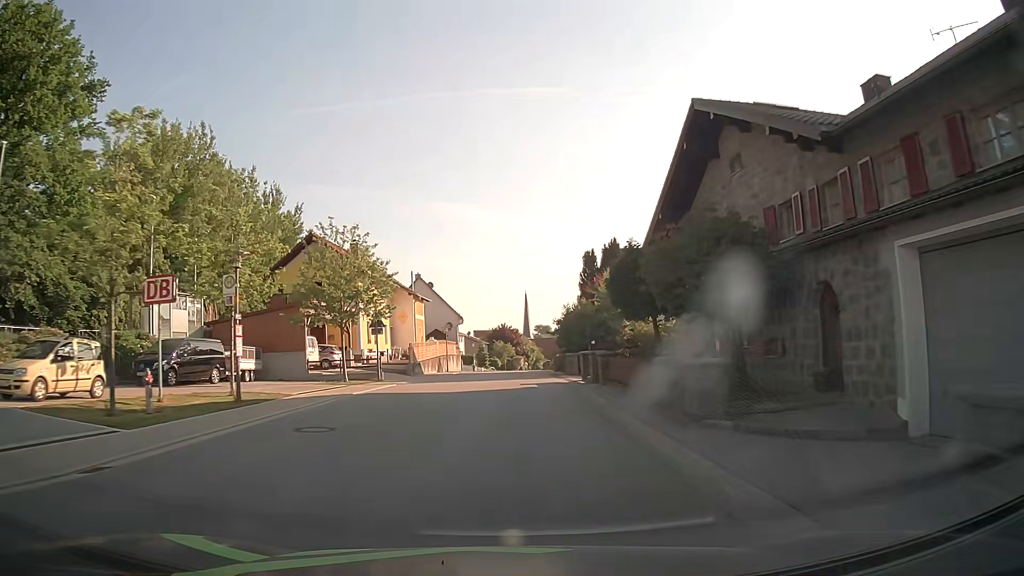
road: tertiary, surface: asphalt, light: Day
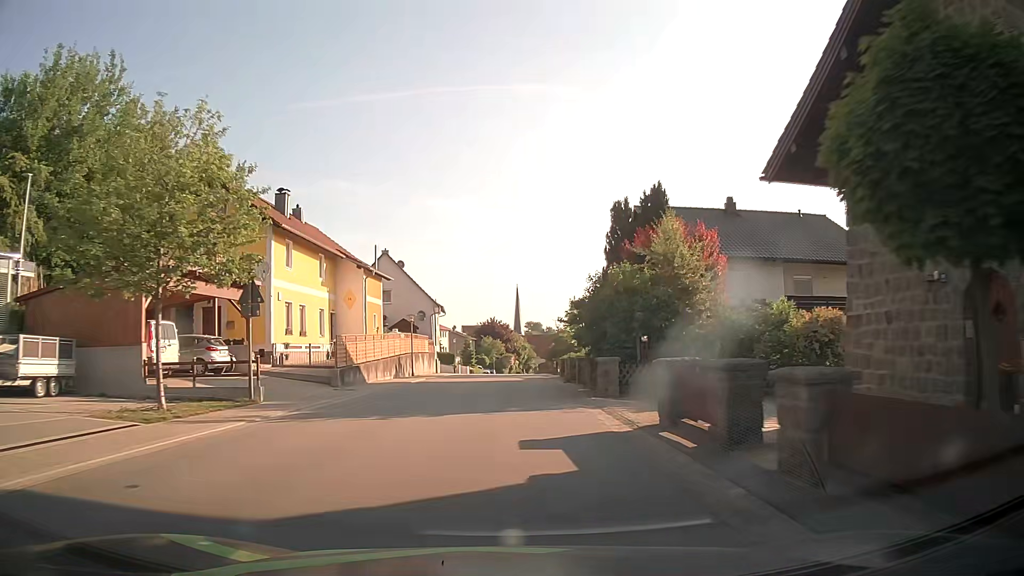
(+0.1, +15.6) m; +1°
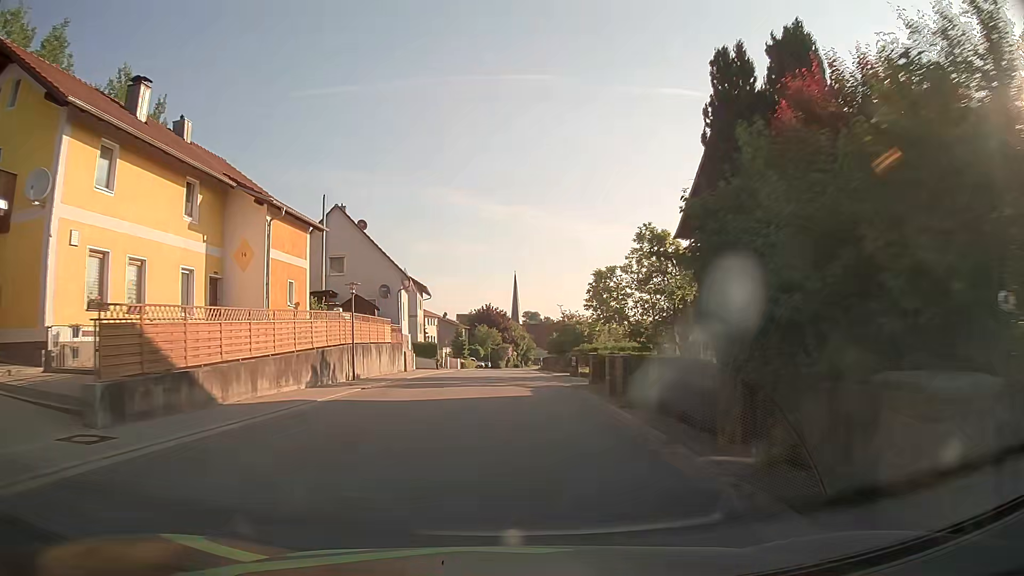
(+0.1, +15.6) m; +1°
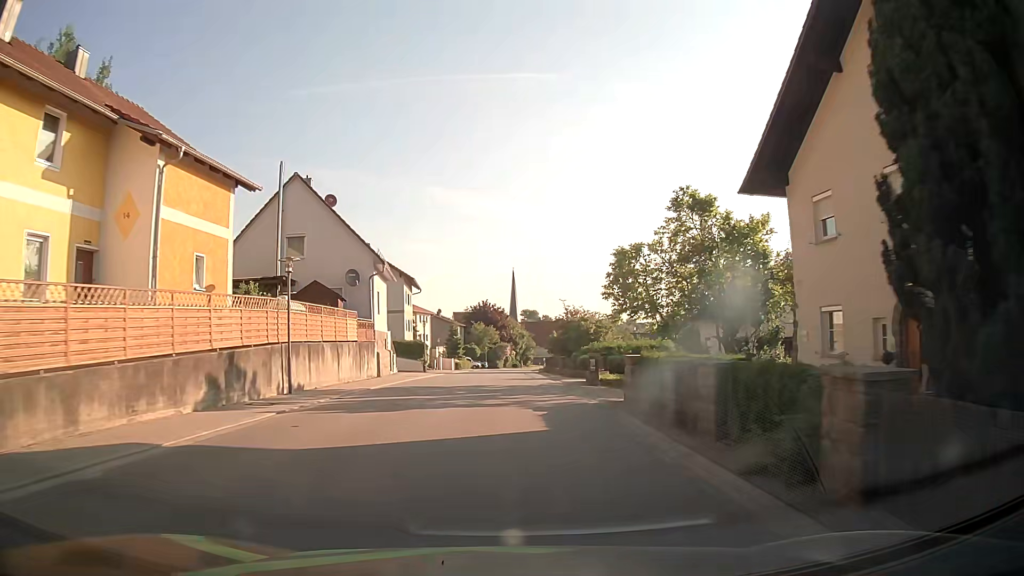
(0.0, +7.8) m; 0°
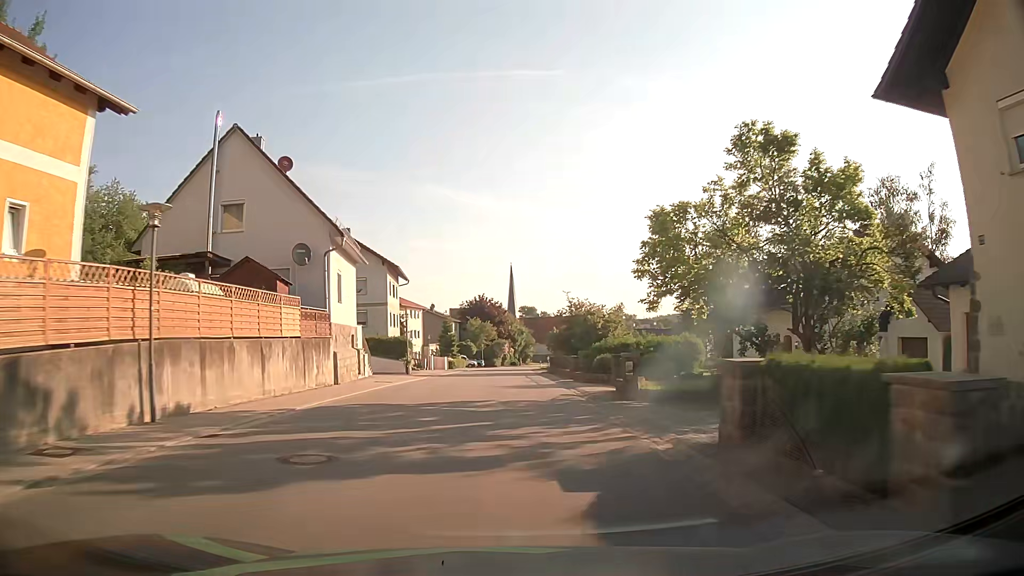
(+0.1, +7.8) m; +1°
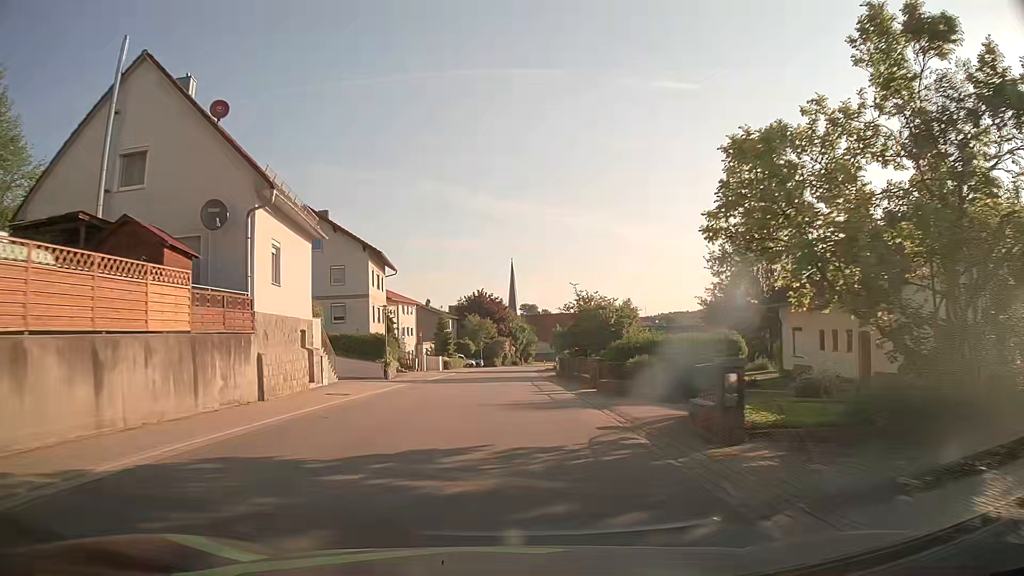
(0.0, +7.8) m; 0°
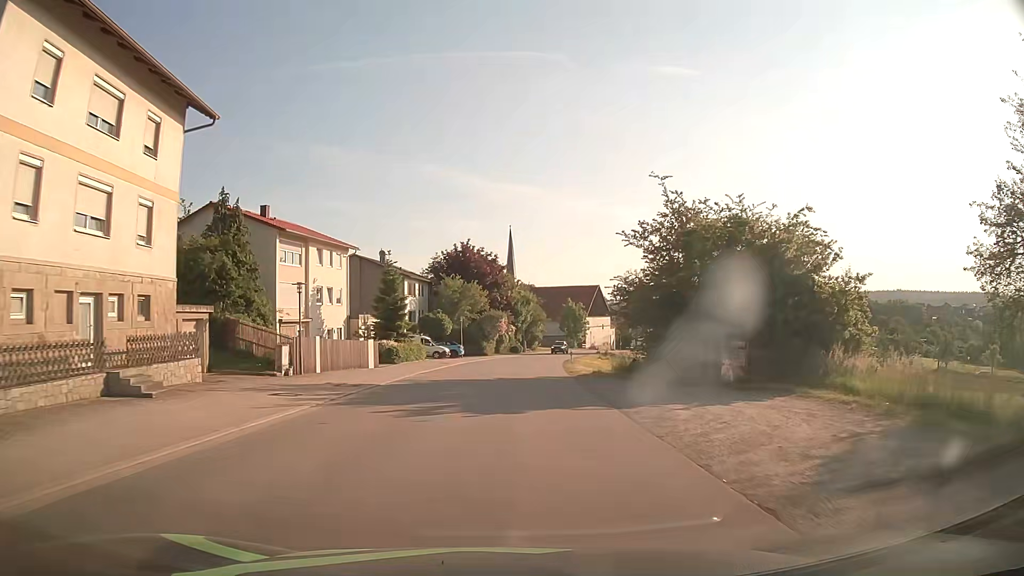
(-0.2, +38.7) m; 0°
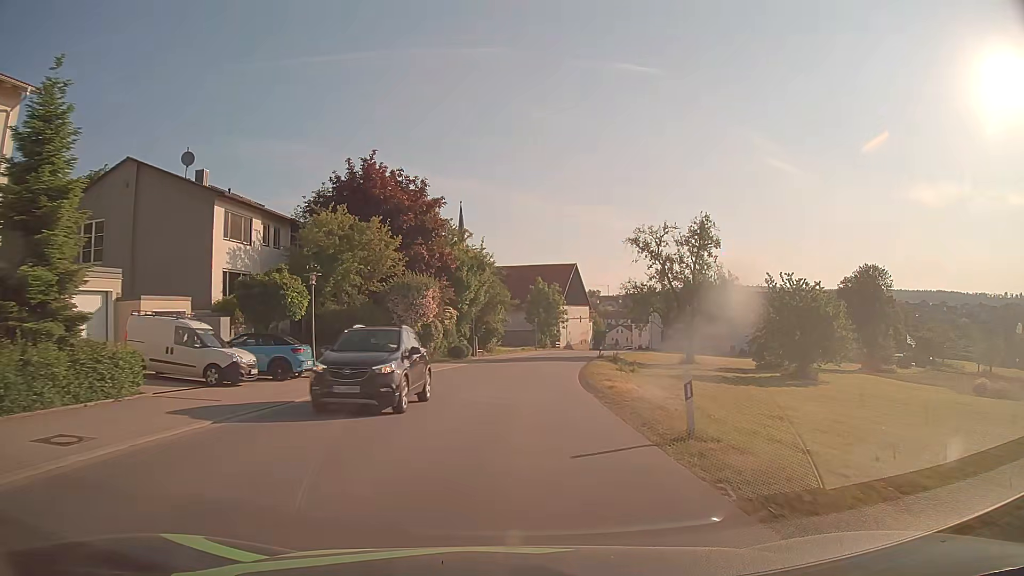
(+1.1, +37.3) m; +4°
(0, +10) (0, +20) (+1, +30) (+2, +40) (+4, +50) (+6, +60) (+8, +69) (+10, +79) (+13, +89) (+15, +98) m
